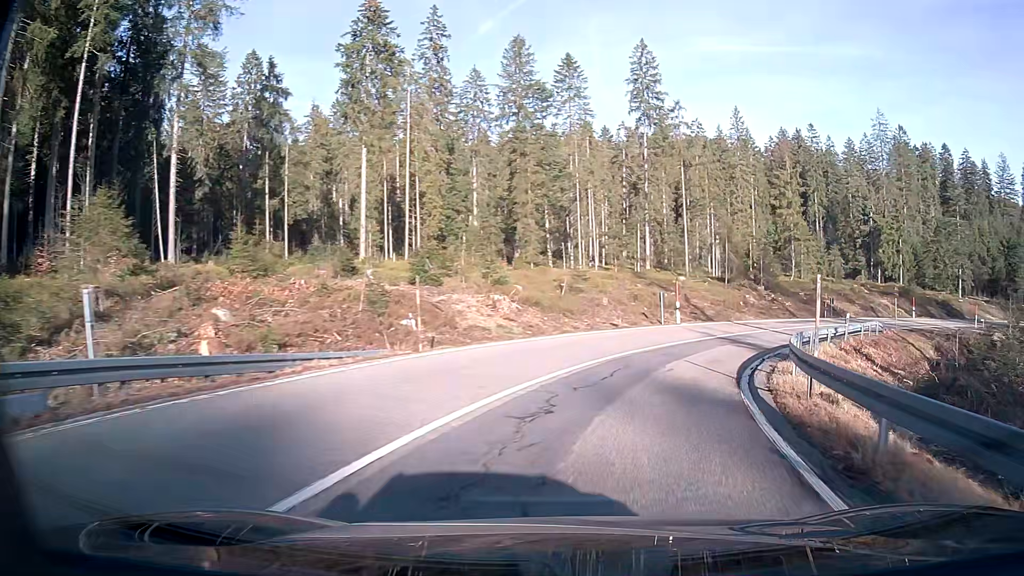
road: secondary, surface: asphalt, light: Day
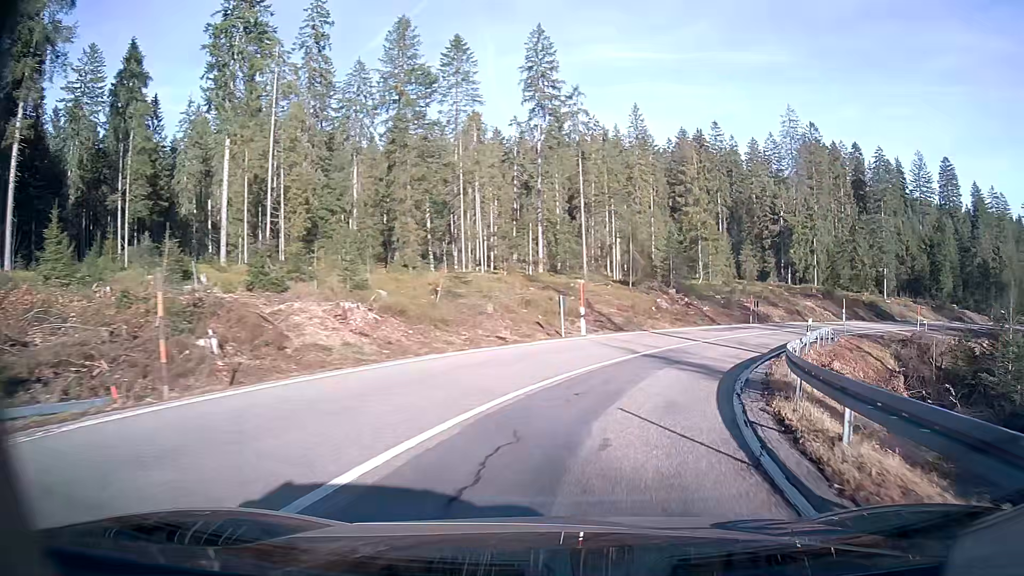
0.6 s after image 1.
(+0.5, +7.3) m; +8°
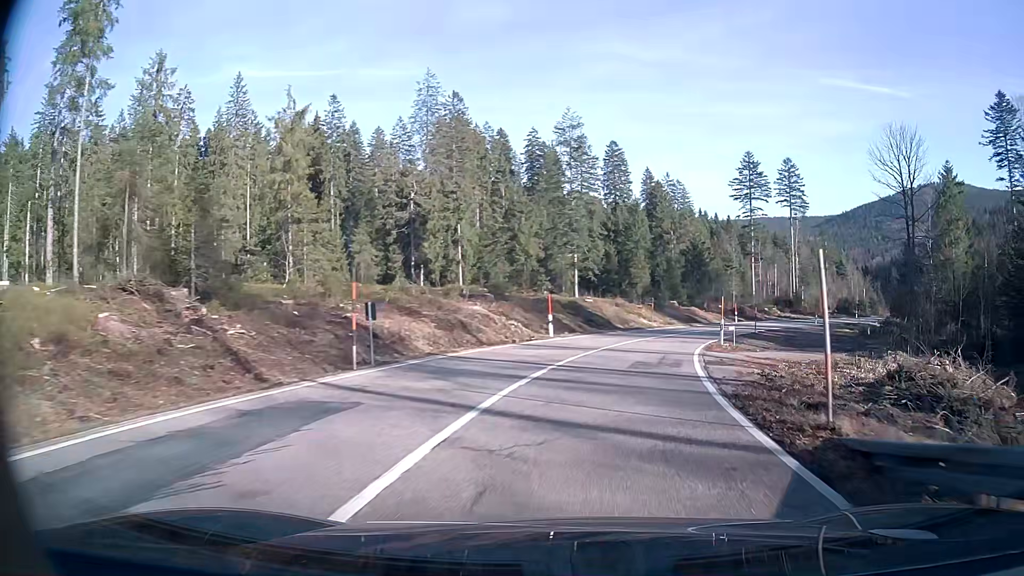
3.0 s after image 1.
(+8.4, +29.1) m; +31°
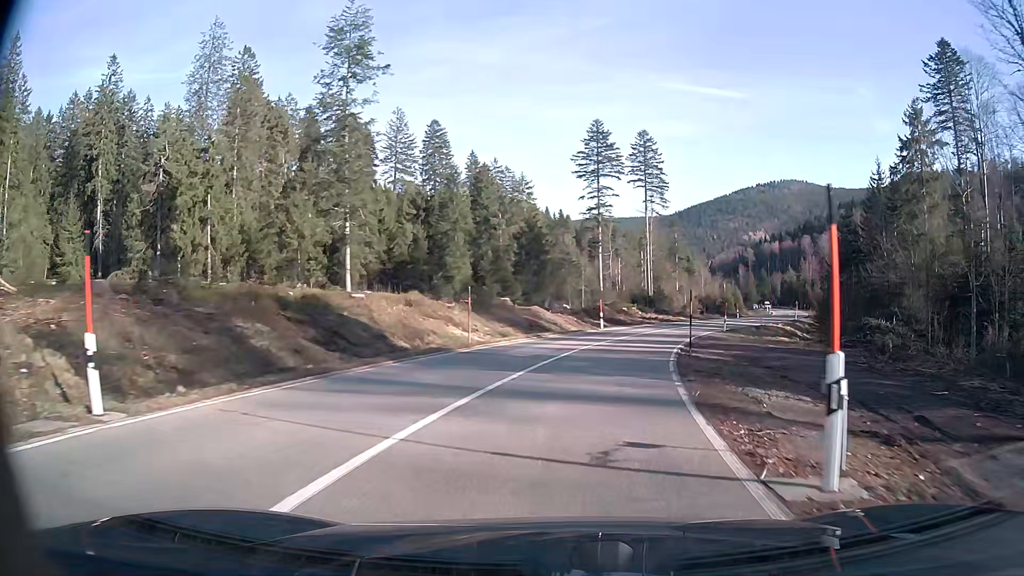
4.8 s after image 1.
(+3.1, +24.1) m; +14°
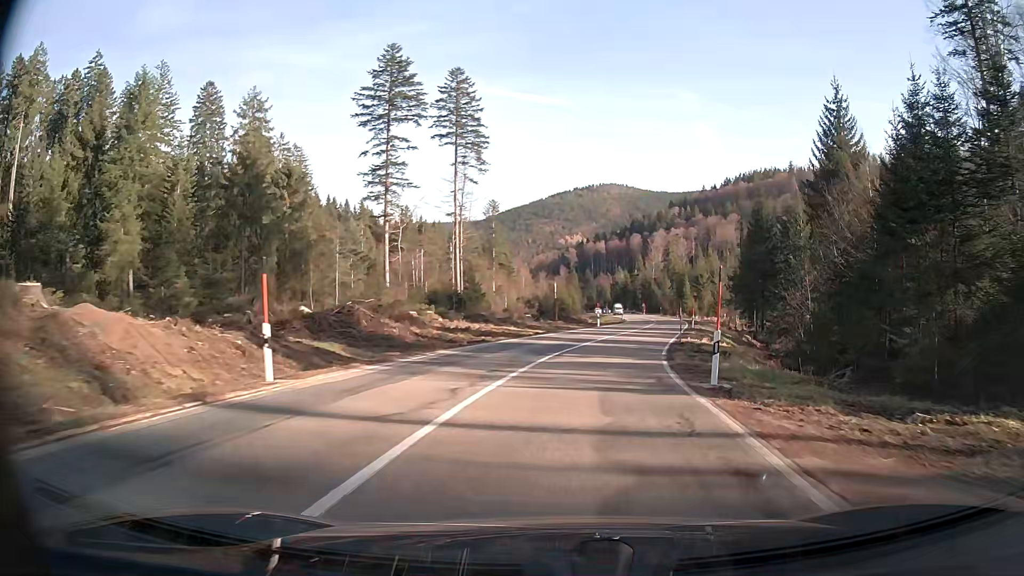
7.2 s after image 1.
(+4.9, +34.2) m; +16°
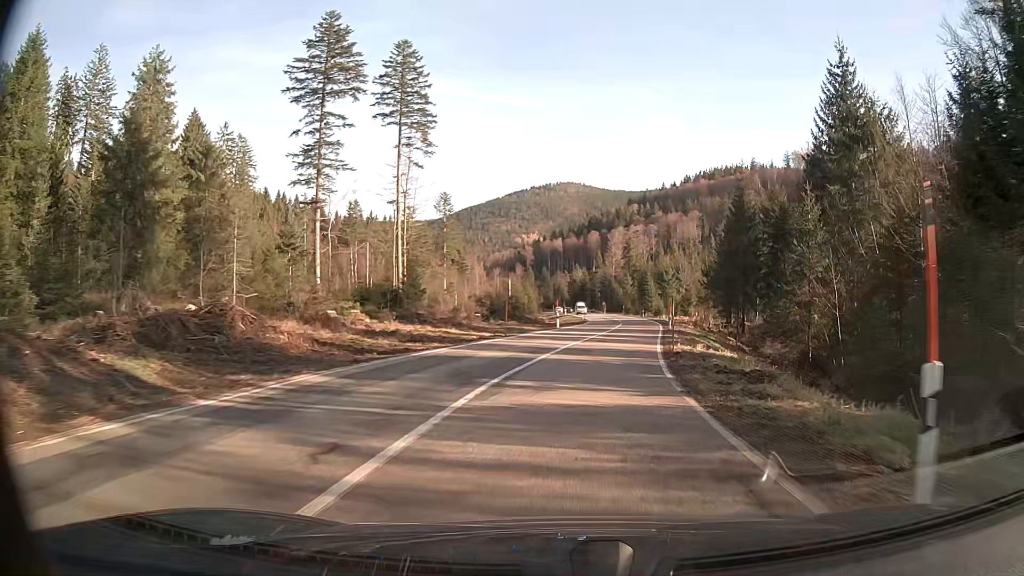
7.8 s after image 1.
(+0.3, +9.1) m; +4°
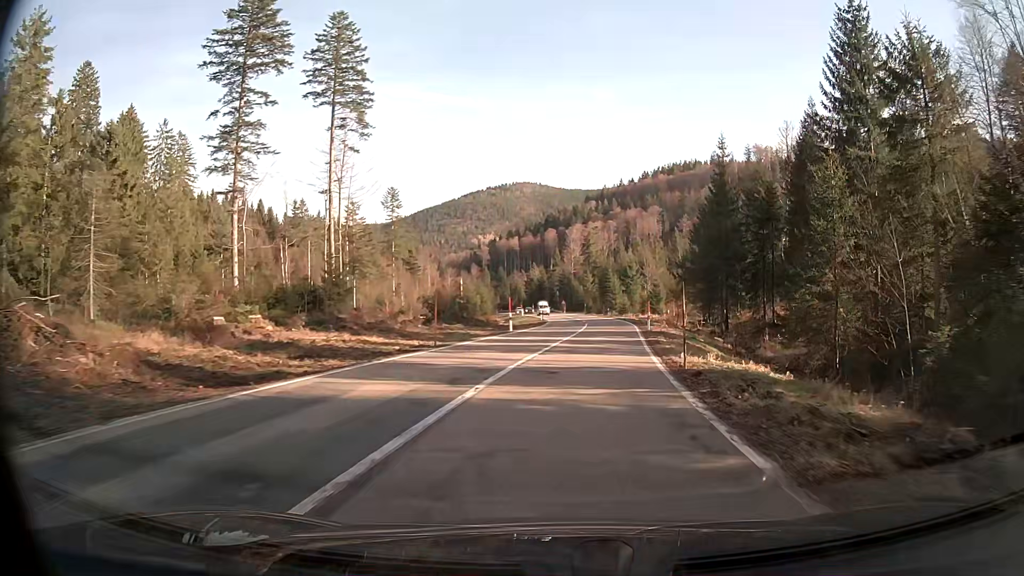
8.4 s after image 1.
(+0.3, +9.3) m; +3°
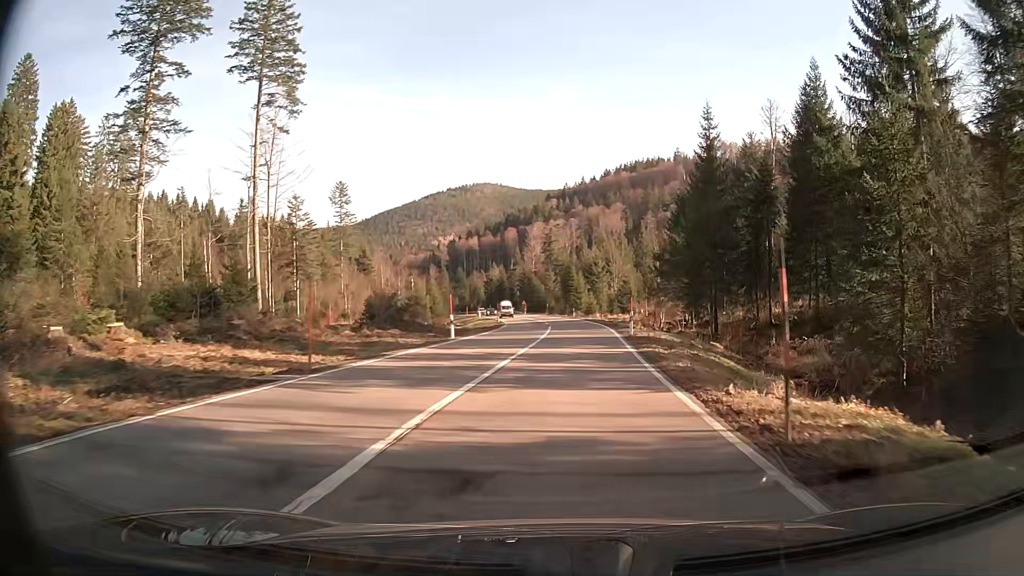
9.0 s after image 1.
(+0.2, +9.4) m; +2°
